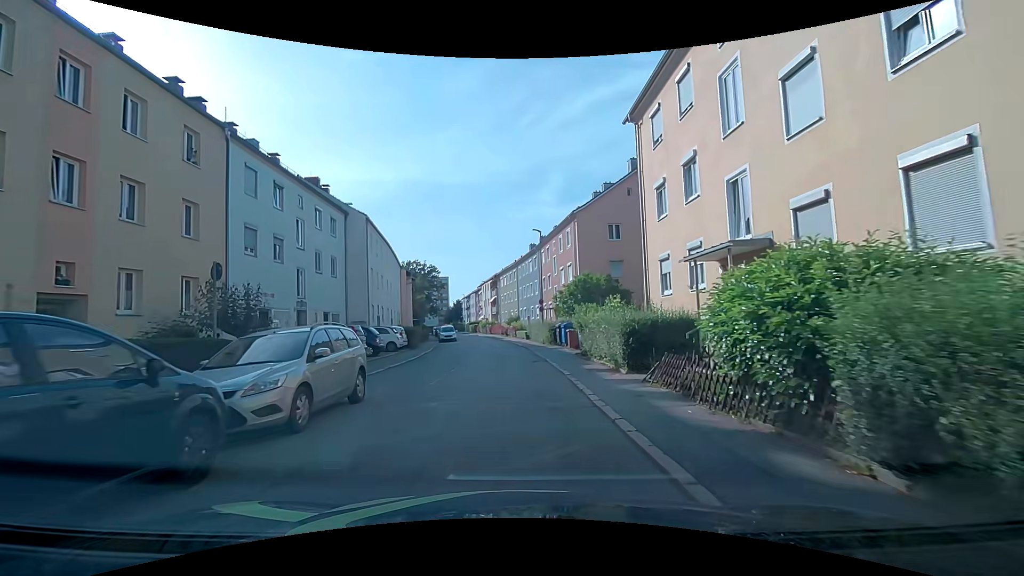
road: residential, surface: asphalt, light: Day
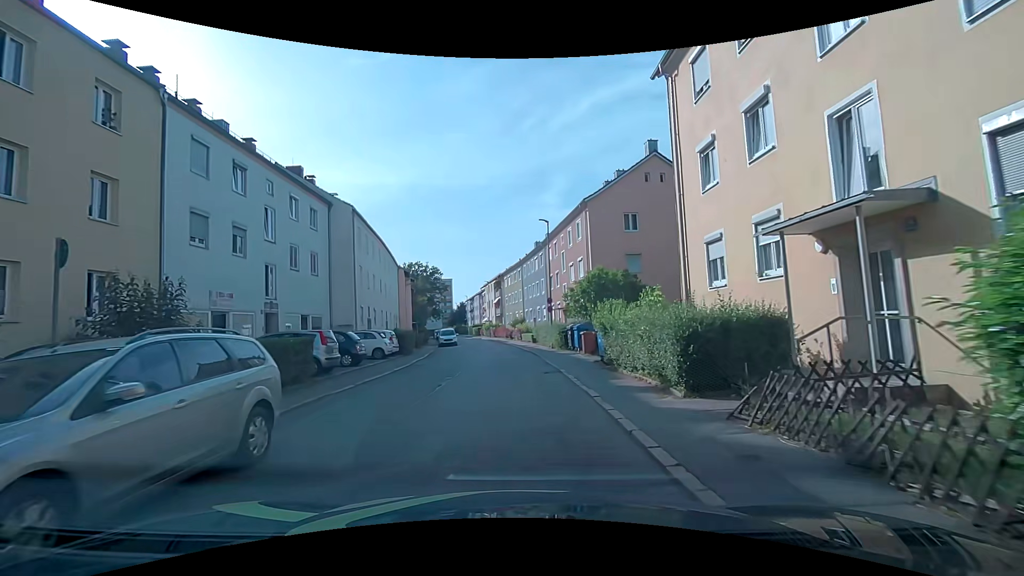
(+0.1, +4.0) m; 0°
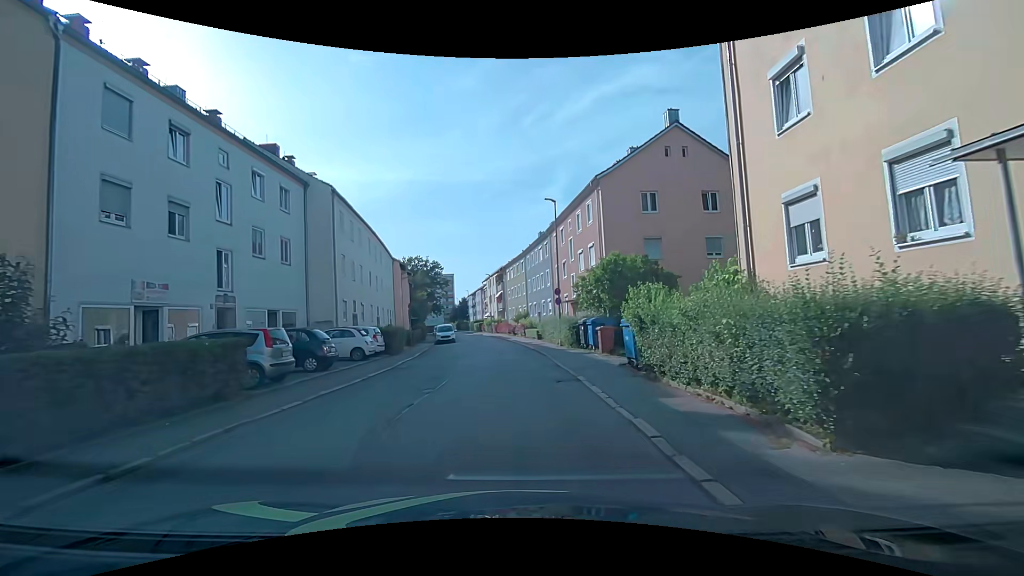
(+0.1, +3.9) m; 0°
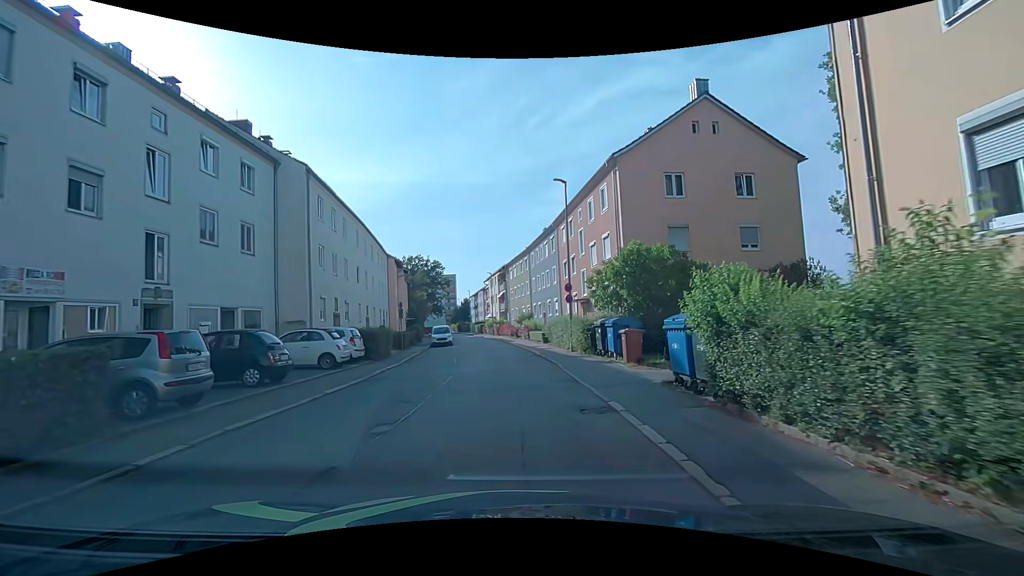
(0.0, +3.9) m; 0°
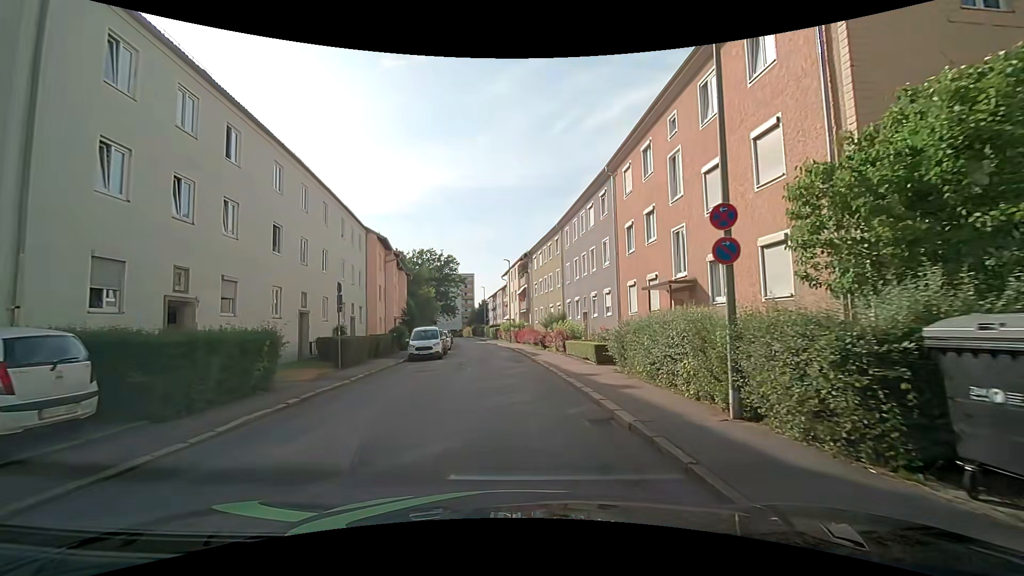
(-0.2, +15.2) m; -3°
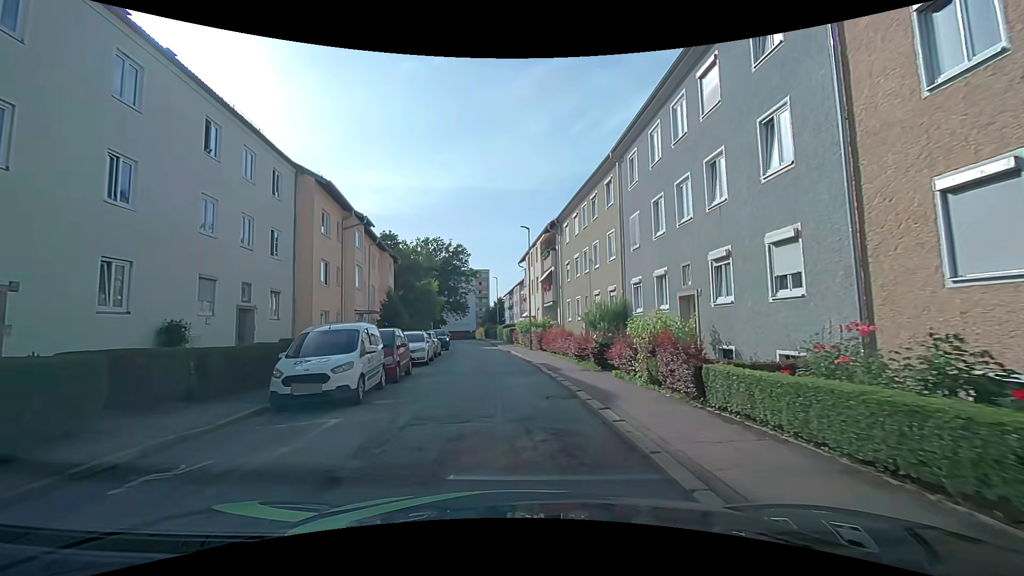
(-0.1, +15.8) m; -1°
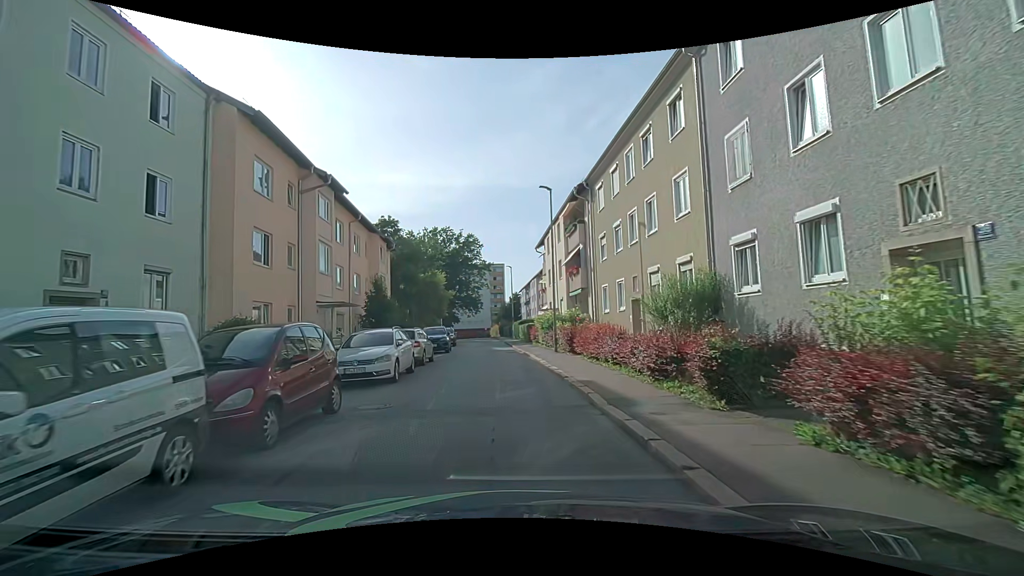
(-0.1, +8.3) m; -2°
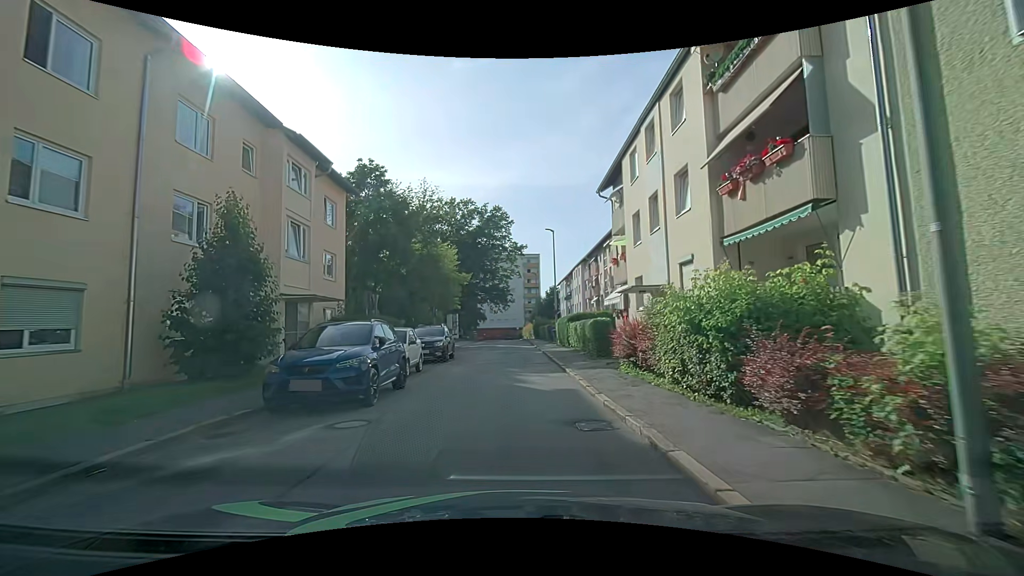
(-0.6, +20.2) m; -5°
(0, +10) (0, +20) (0, +30) (0, +40) (0, +50) (0, +60) (0, +70) (0, +80) (0, +90) (0, +100) m
